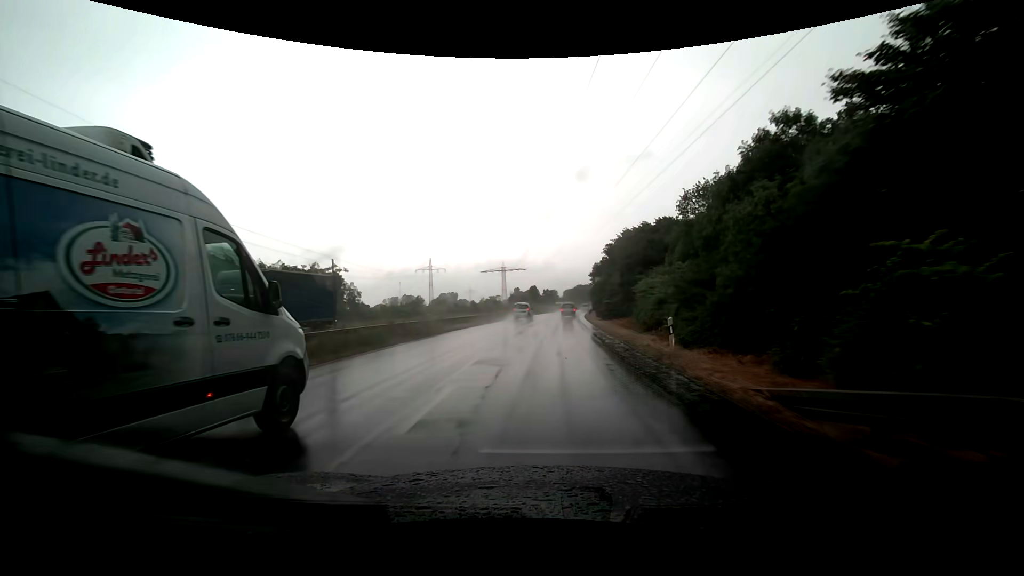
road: trunk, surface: asphalt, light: Day
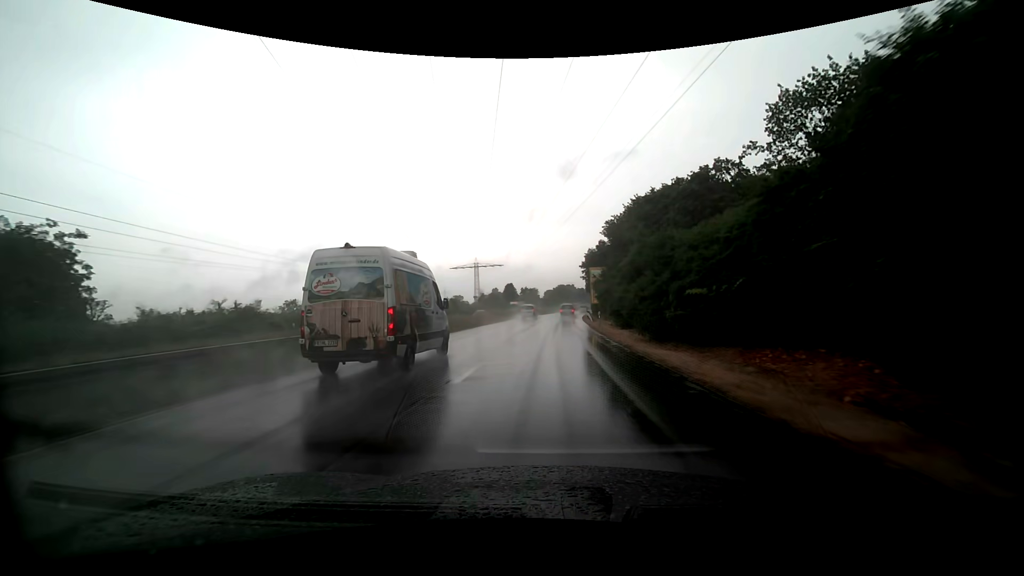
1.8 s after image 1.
(+0.7, +32.5) m; +2°
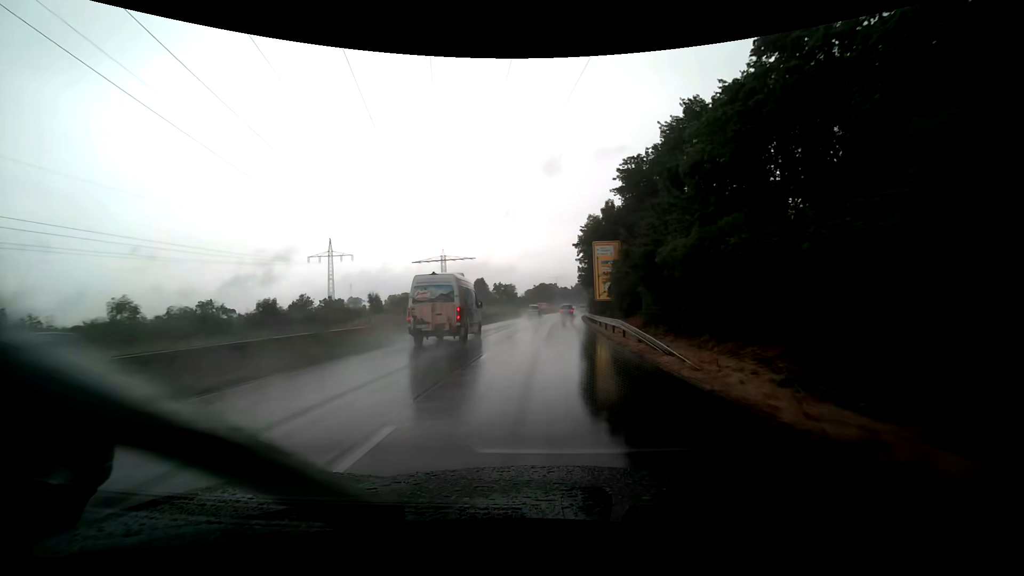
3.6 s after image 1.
(+0.6, +33.4) m; +2°
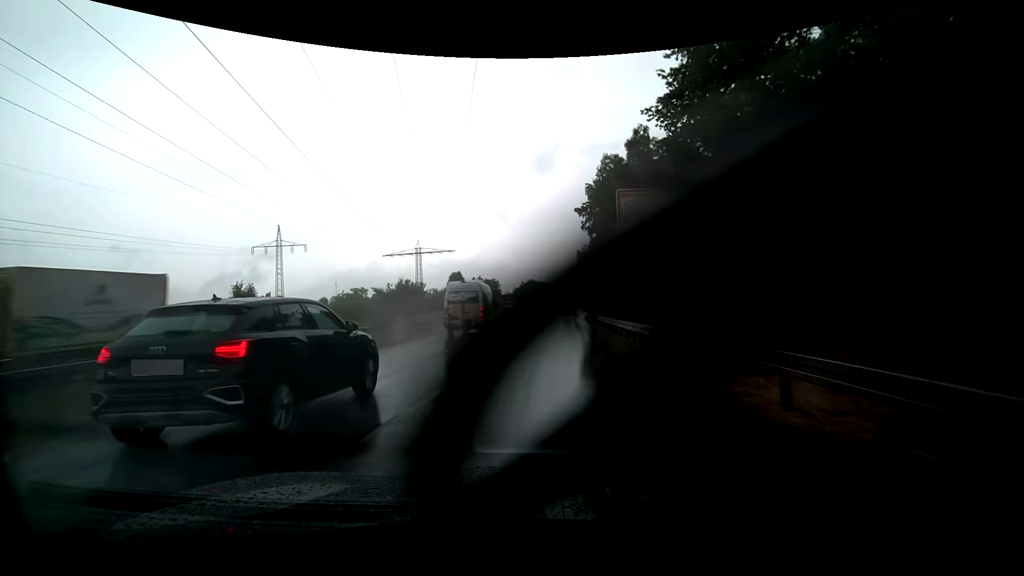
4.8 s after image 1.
(+0.2, +22.8) m; +1°
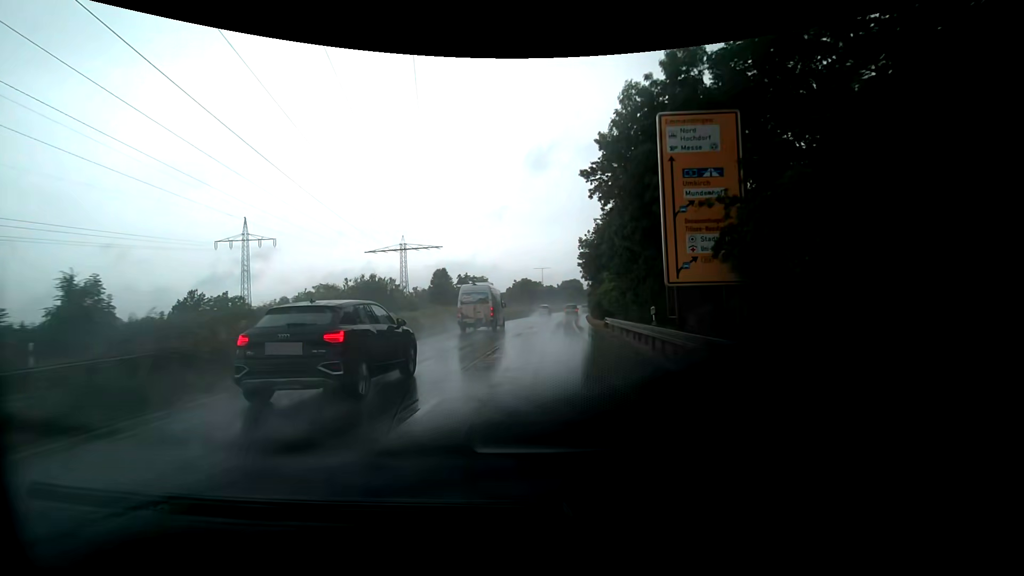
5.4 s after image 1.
(+0.1, +11.5) m; +1°
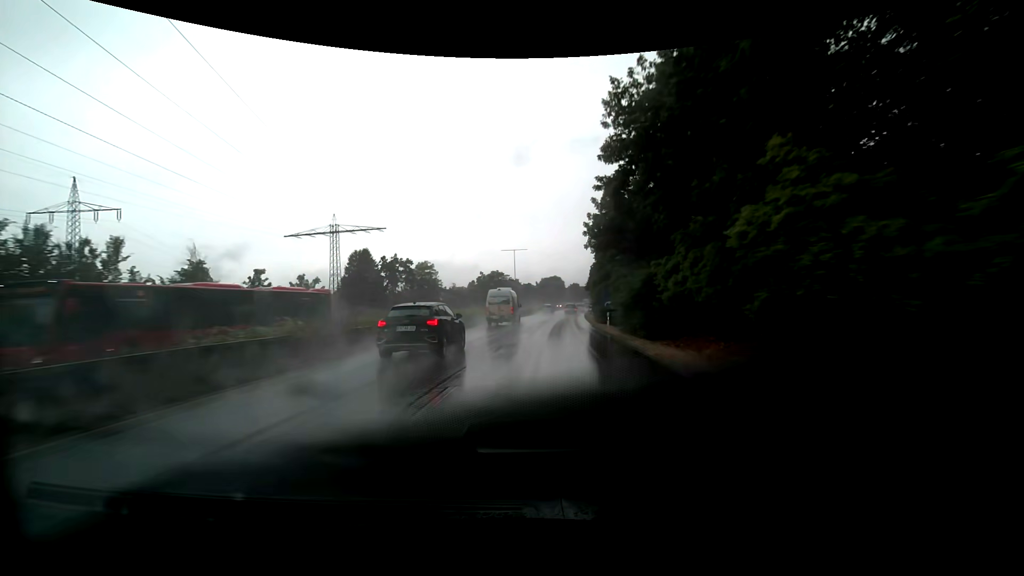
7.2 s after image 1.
(+0.8, +35.1) m; +2°
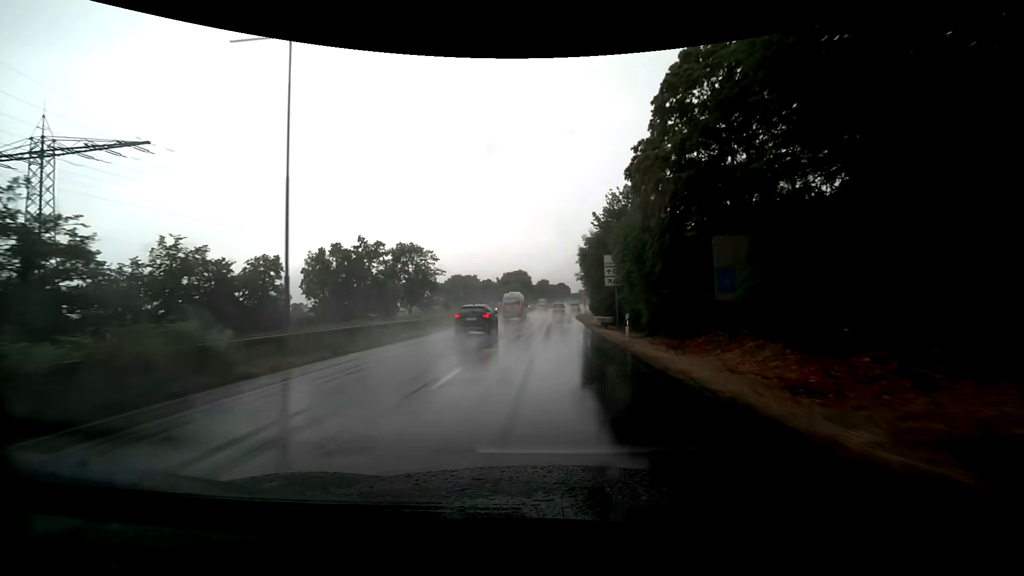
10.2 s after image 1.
(+2.6, +60.1) m; +4°
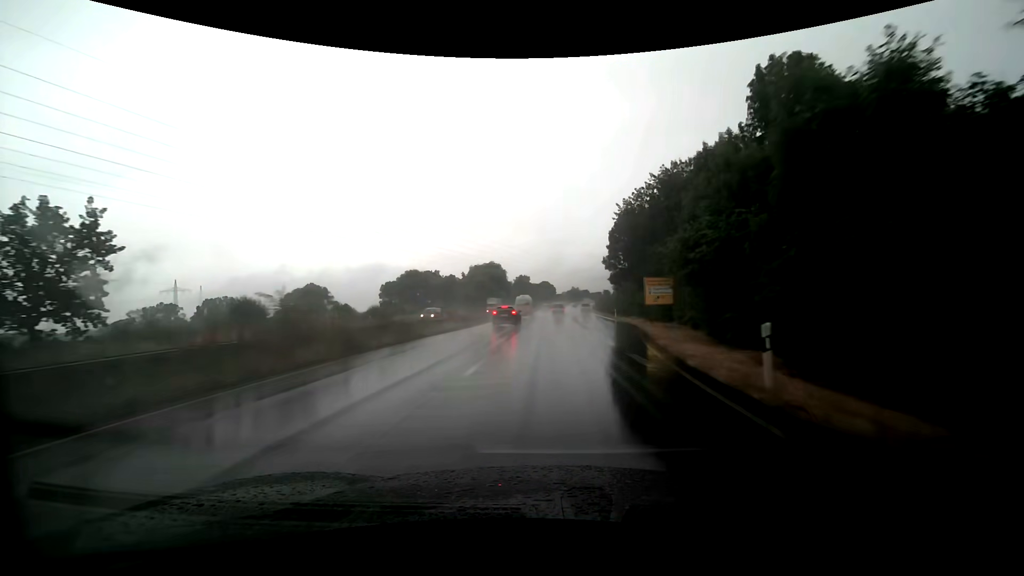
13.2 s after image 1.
(+0.8, +61.7) m; +2°
(0, +10) (0, +20) (0, +30) (+1, +40) (+1, +50) (+1, +60) (+2, +70) (+2, +80) (+3, +90) (+3, +100) m
